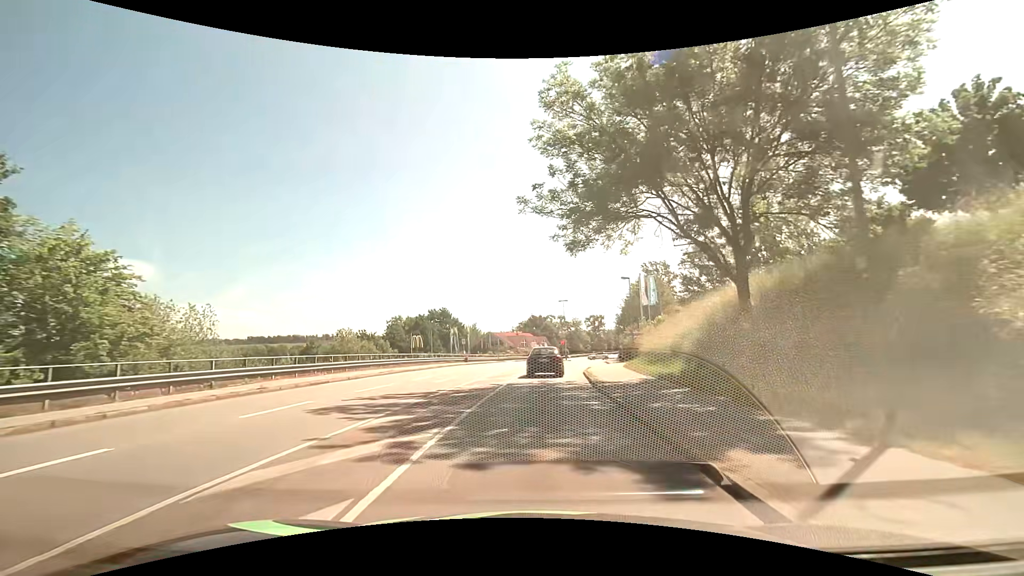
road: tertiary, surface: asphalt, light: Day
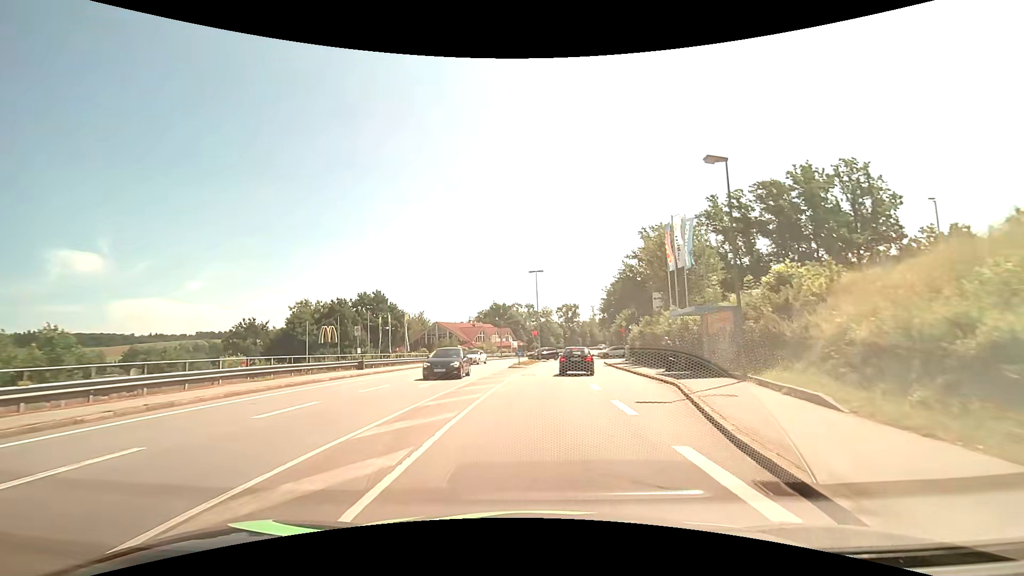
(+0.9, +29.5) m; +4°
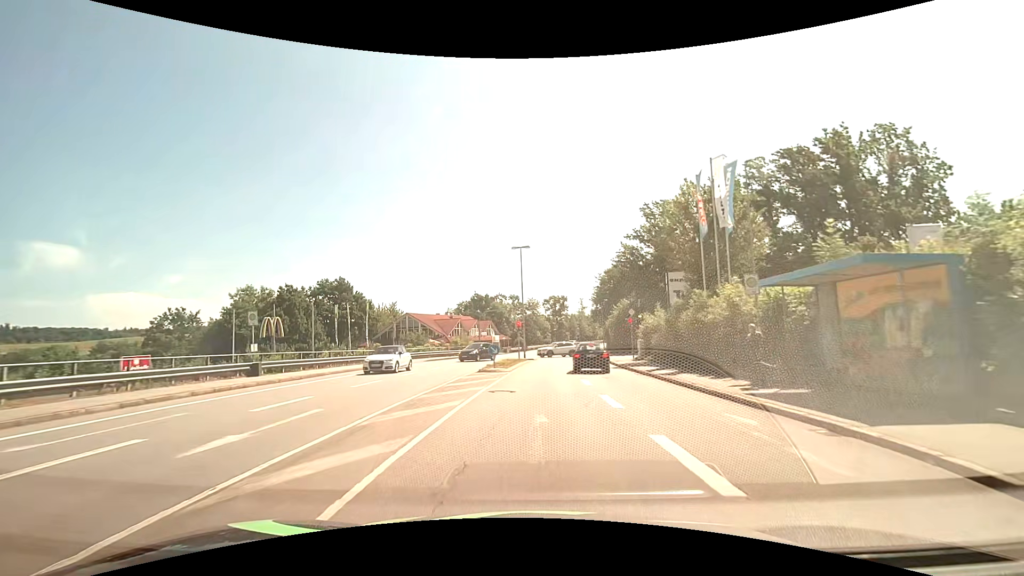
(+0.2, +11.6) m; +2°
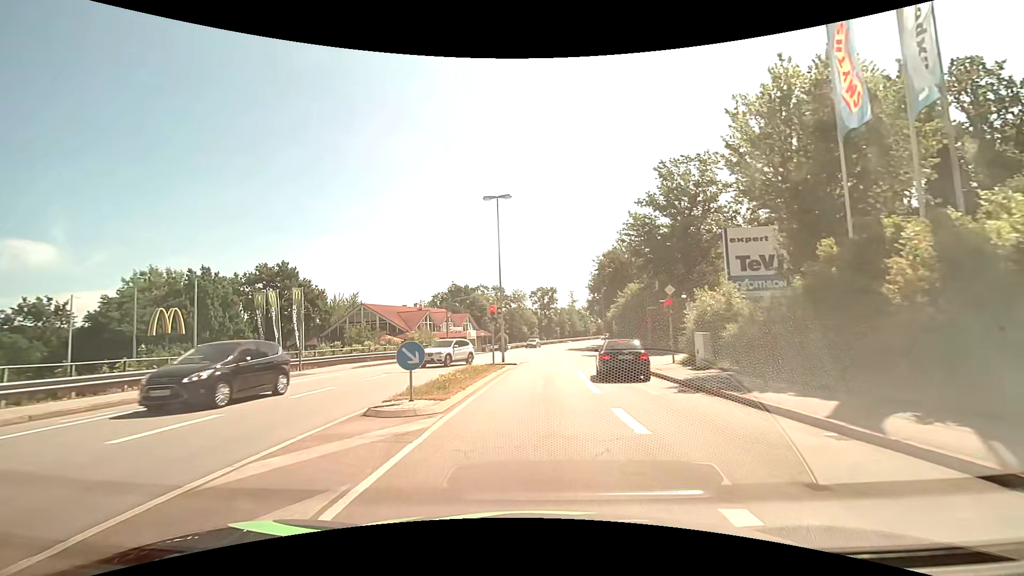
(+0.2, +15.0) m; +1°
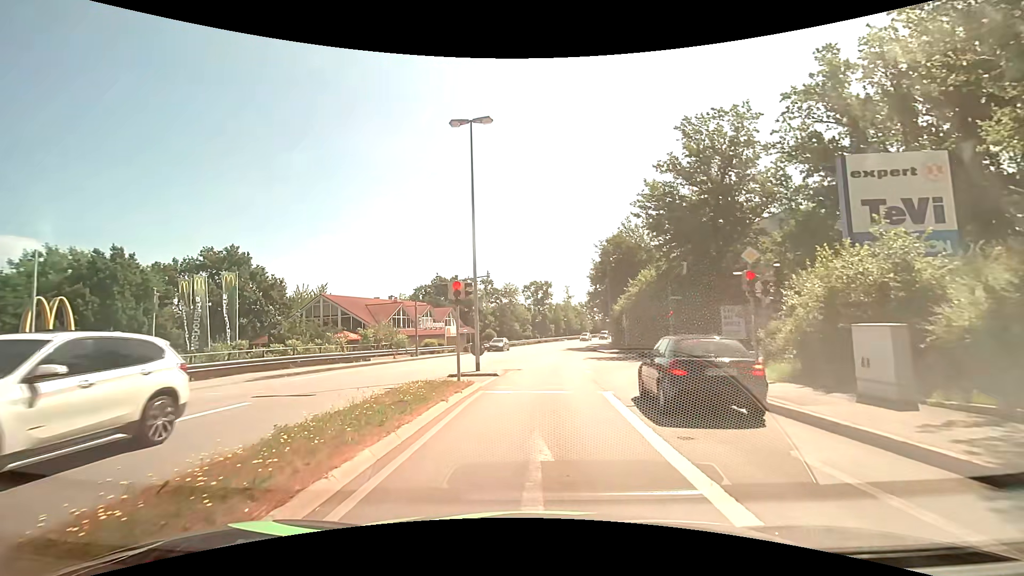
(+0.1, +10.3) m; +1°
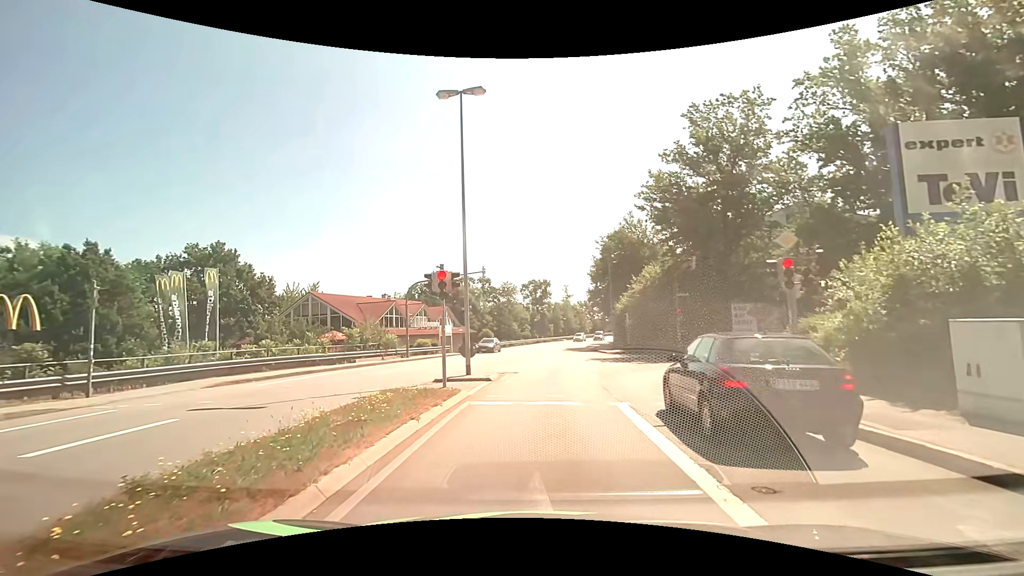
(0.0, +2.3) m; 0°
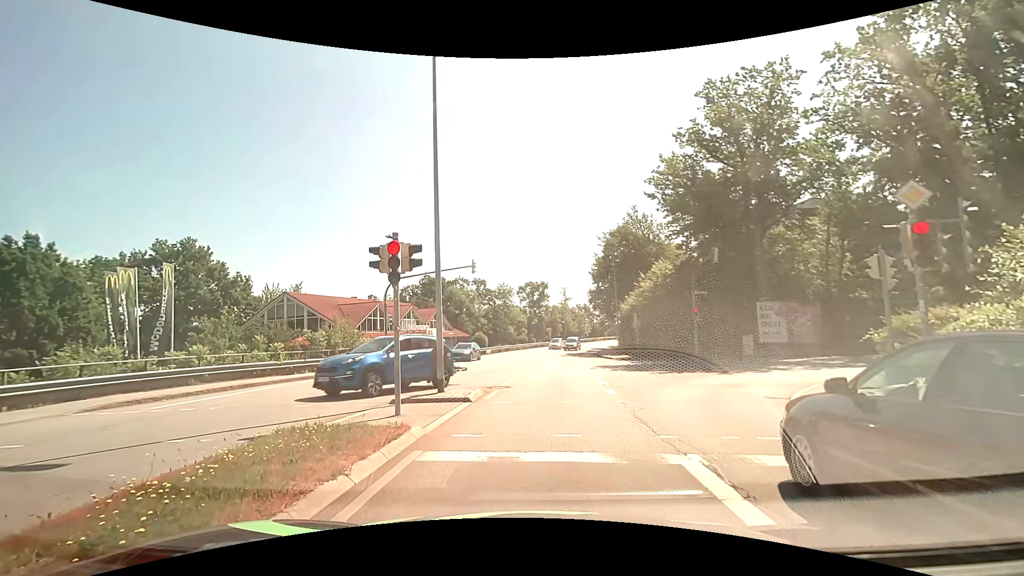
(0.0, +4.4) m; +1°
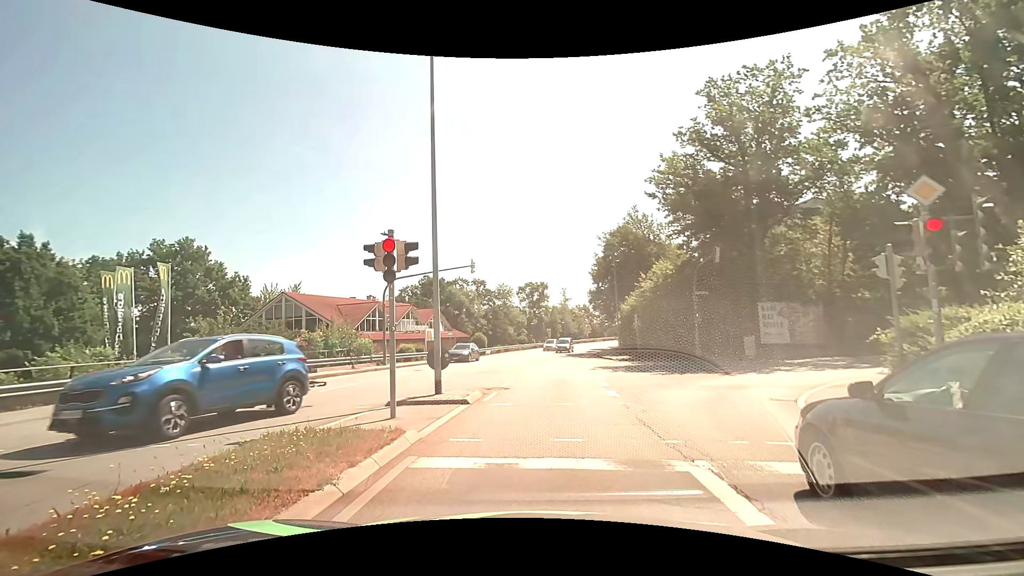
(0.0, +0.3) m; 0°
(0, +10) (0, +20) (+1, +30) (+2, +40) (+4, +50) (+5, +60) (+7, +70) (+9, +79) (+12, +89) (+16, +98) m
